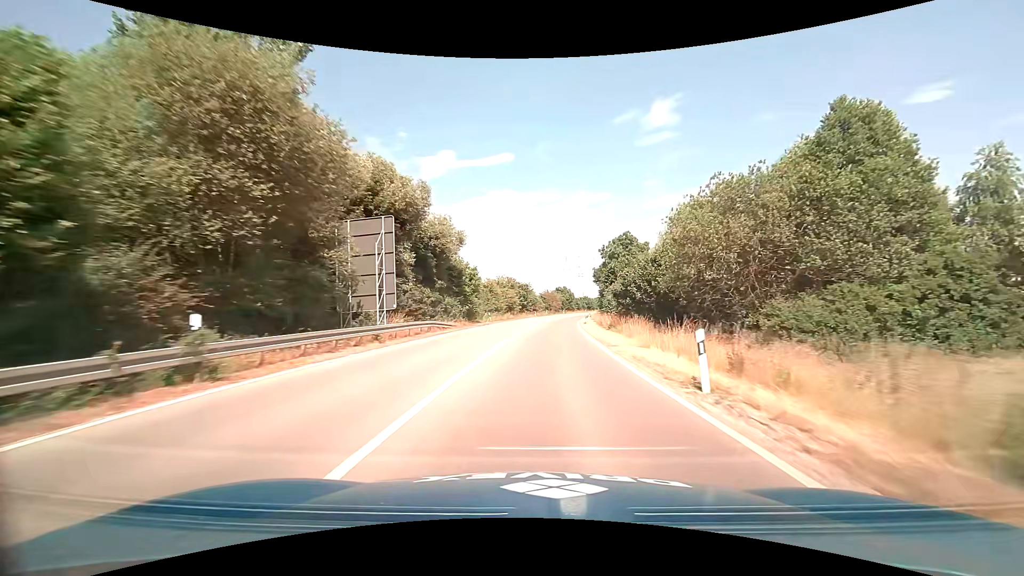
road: primary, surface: asphalt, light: Day
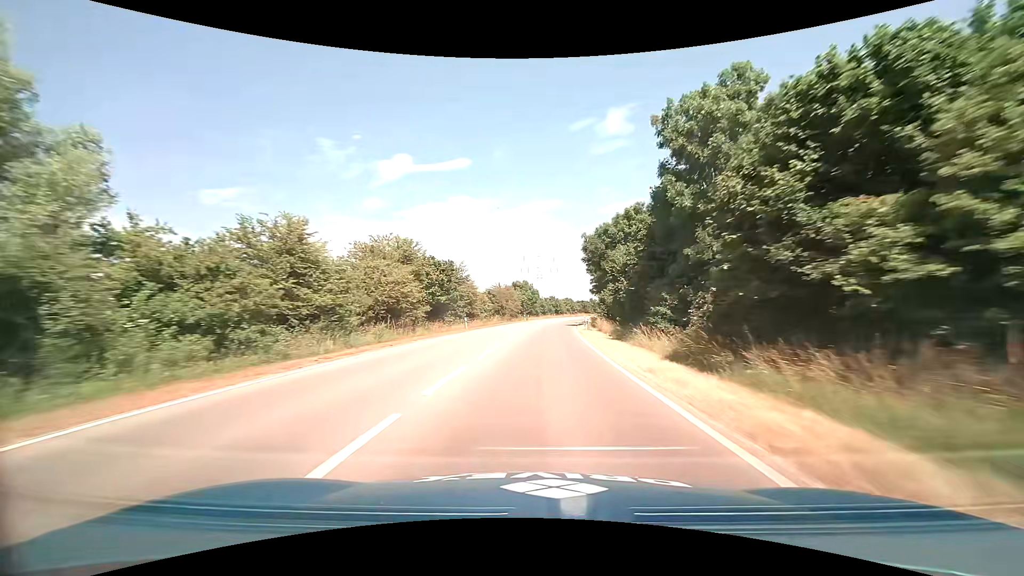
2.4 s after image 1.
(+2.4, +49.4) m; +5°
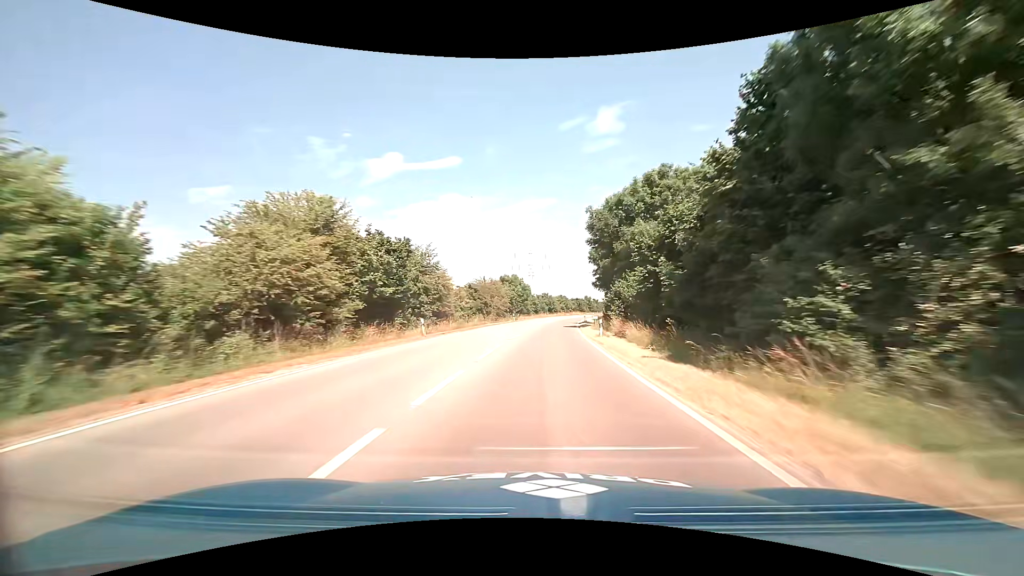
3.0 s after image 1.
(+0.1, +12.8) m; +1°
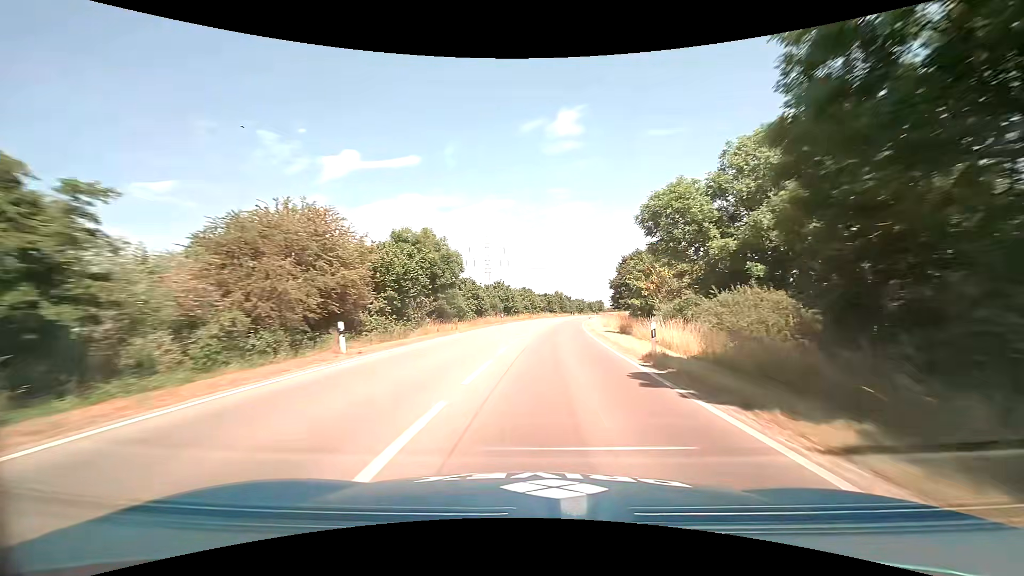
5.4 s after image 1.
(+1.8, +51.1) m; +4°
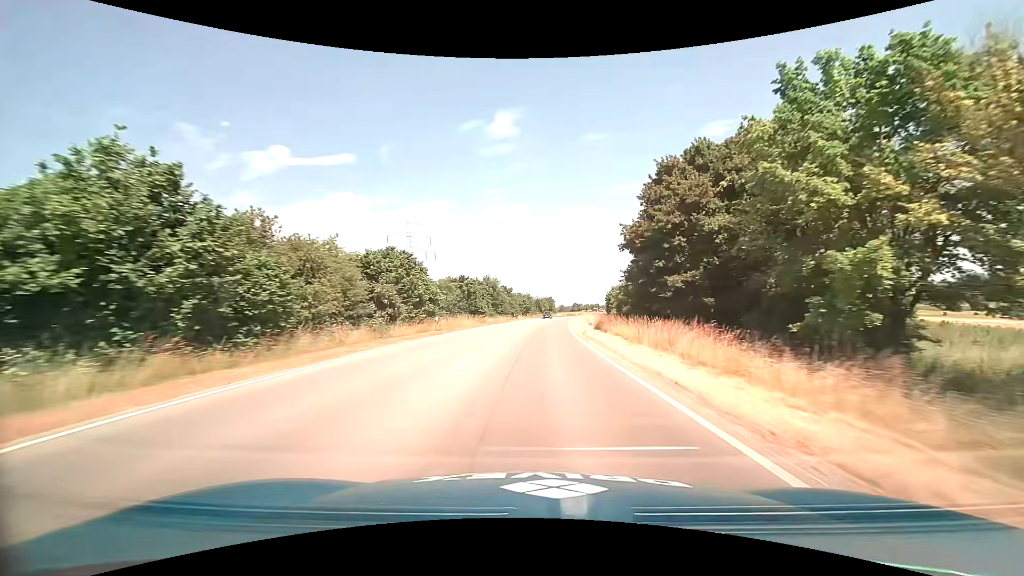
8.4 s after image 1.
(+4.3, +62.4) m; +8°
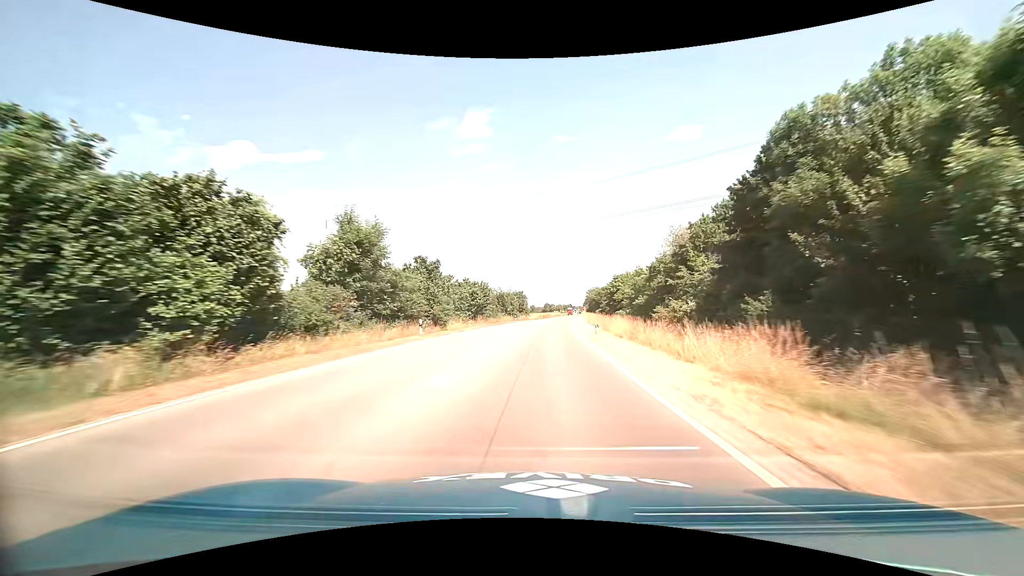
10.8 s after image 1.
(+1.5, +49.6) m; +3°
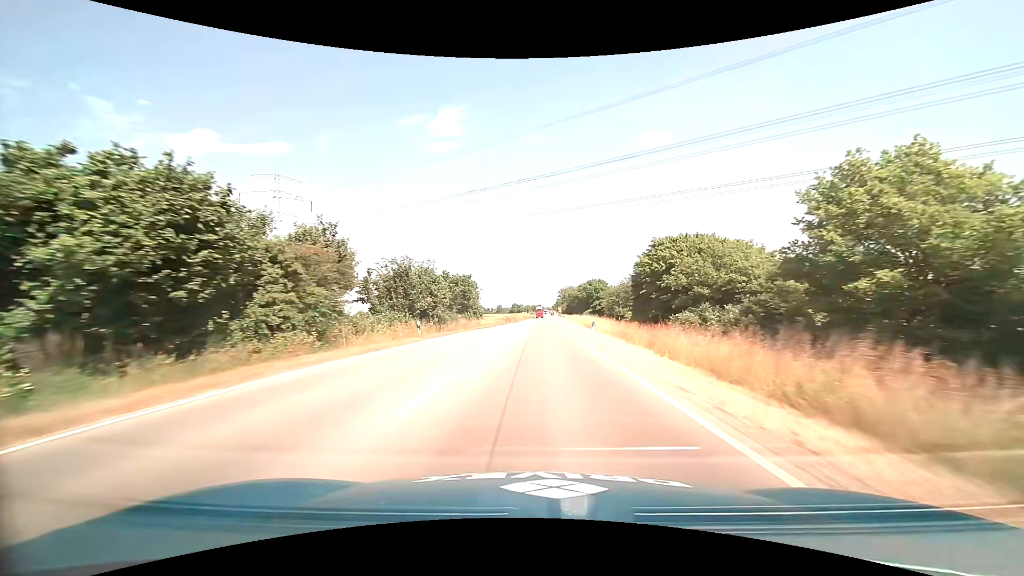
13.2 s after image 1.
(+1.5, +49.9) m; +4°
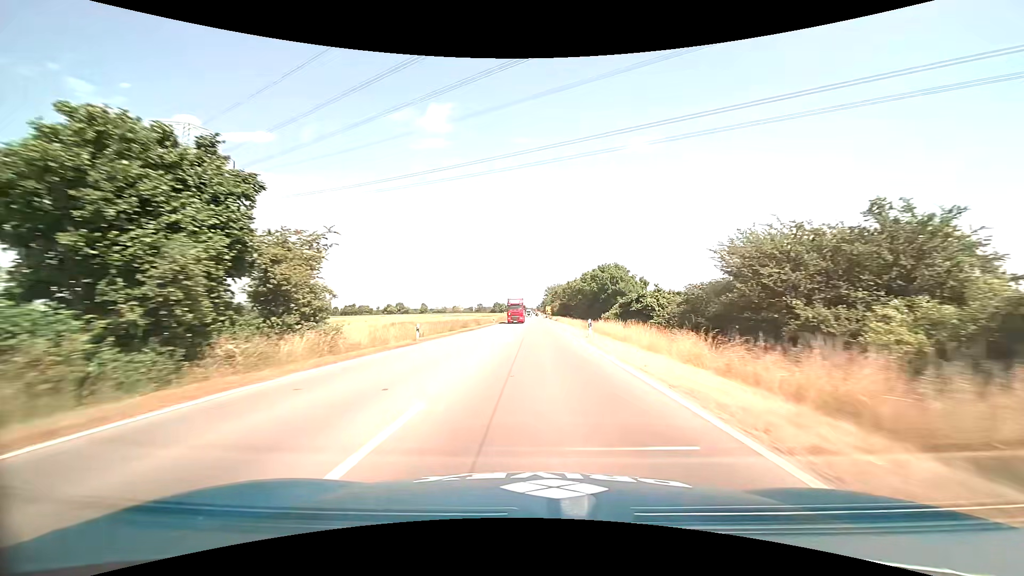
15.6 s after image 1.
(+0.8, +50.5) m; +2°
(0, +10) (0, +20) (0, +30) (0, +40) (0, +50) (0, +60) (+1, +70) (+1, +80) (+1, +90) (+1, +100) m
